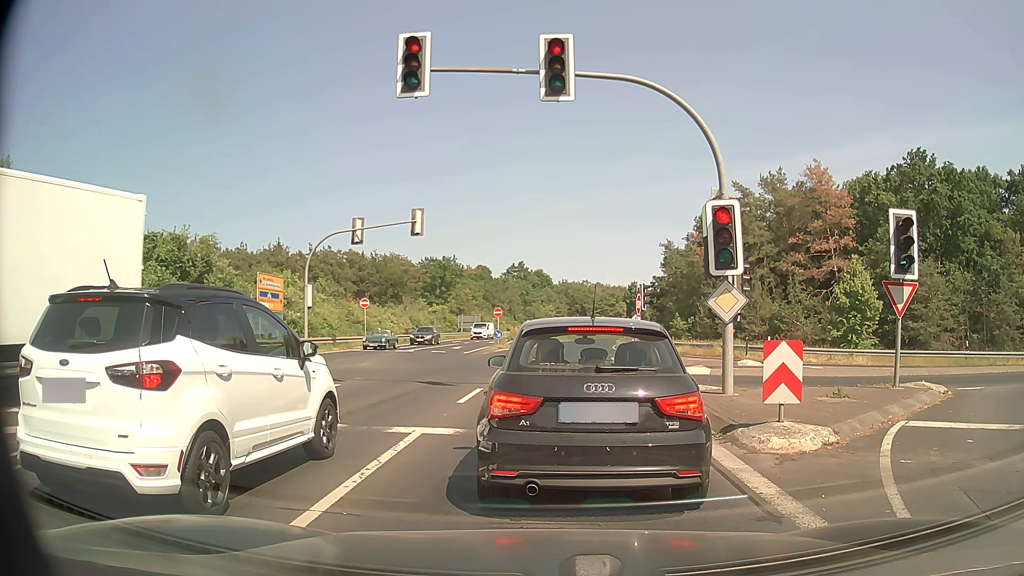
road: secondary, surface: asphalt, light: Day
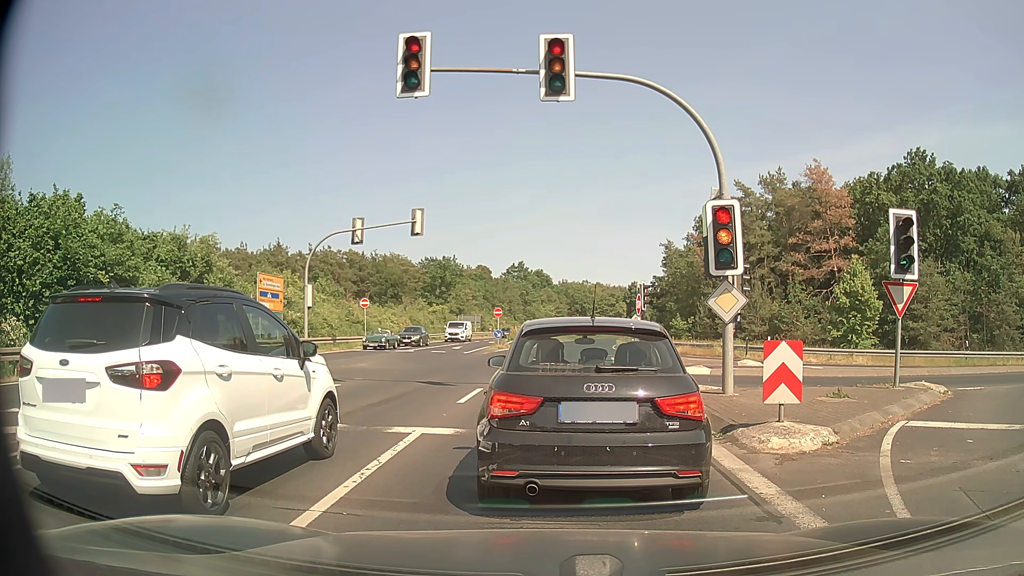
(0.0, 0.0) m; 0°
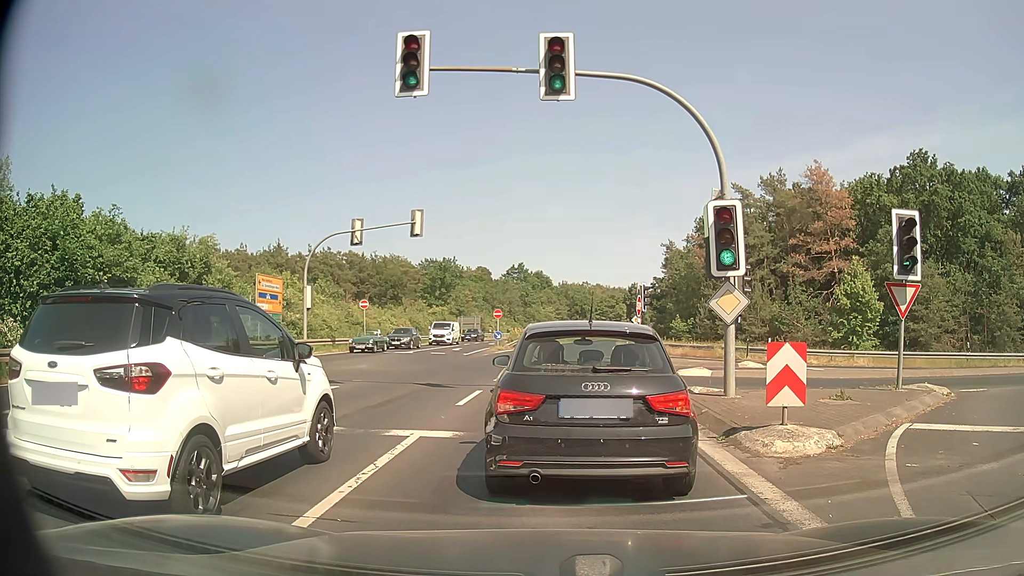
(0.0, +0.1) m; 0°
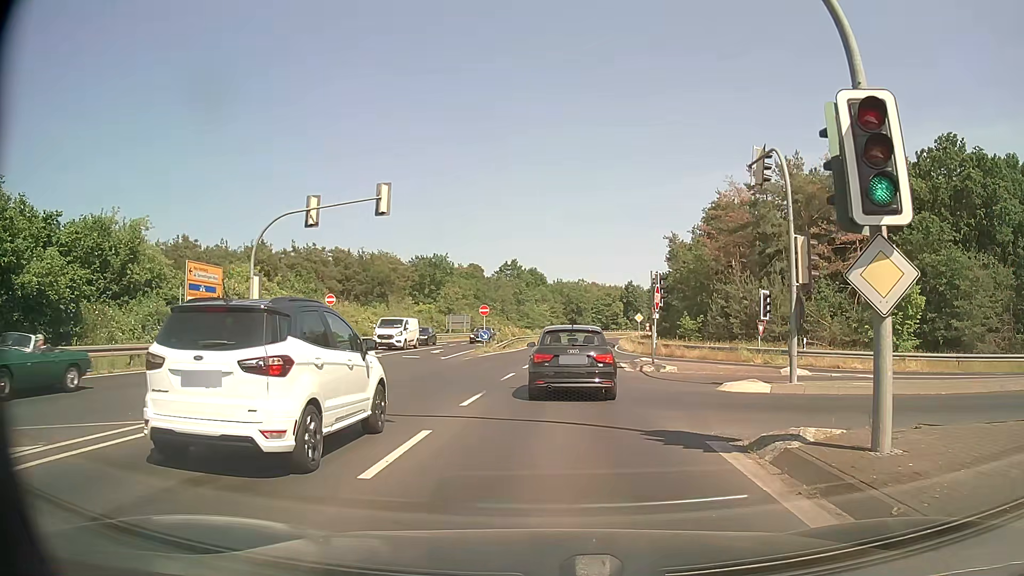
(0.0, +6.7) m; 0°
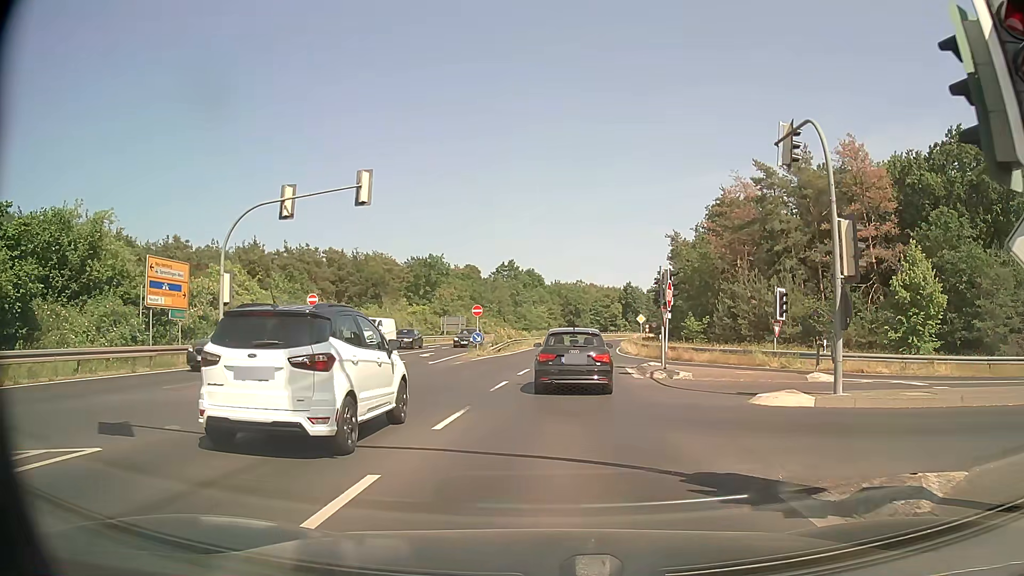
(0.0, +2.9) m; 0°
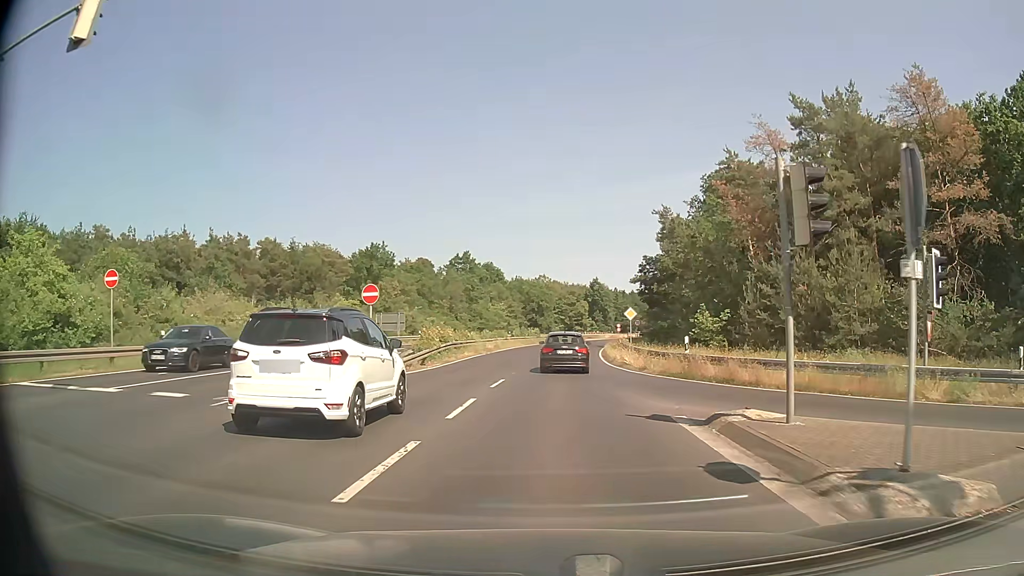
(+0.4, +16.4) m; +3°
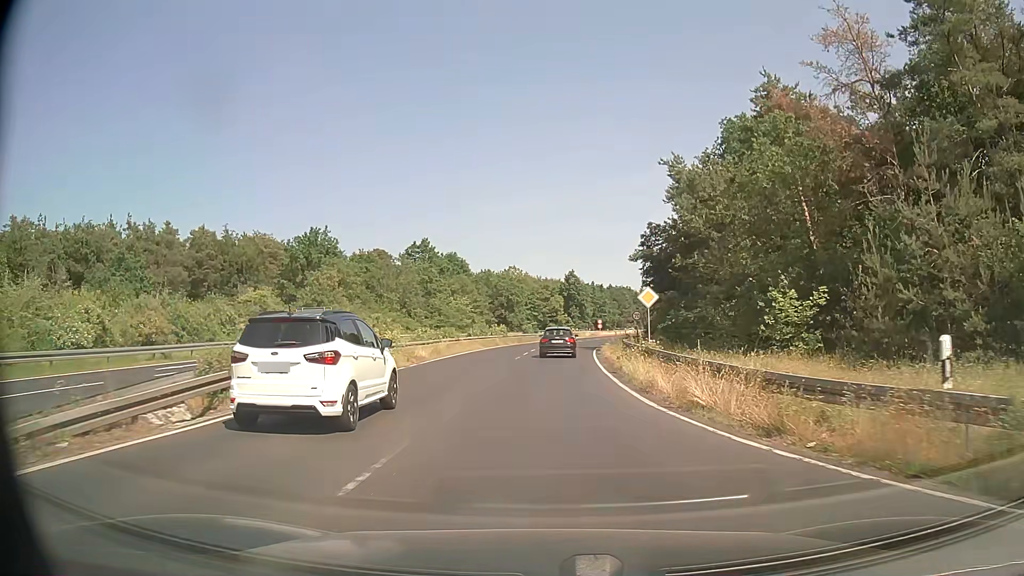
(+0.3, +17.3) m; +2°
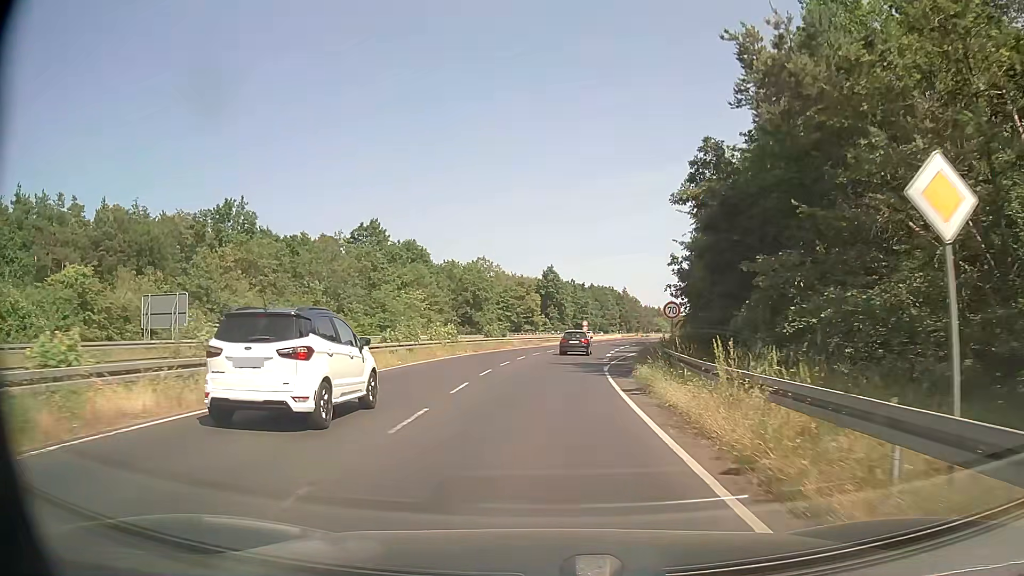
(+0.4, +21.3) m; +3°
(0, +10) (0, +20) (+1, +30) (+2, +40) (+3, +50) (+5, +60) (+7, +69) (+9, +79) (+11, +89) (+14, +99) m
